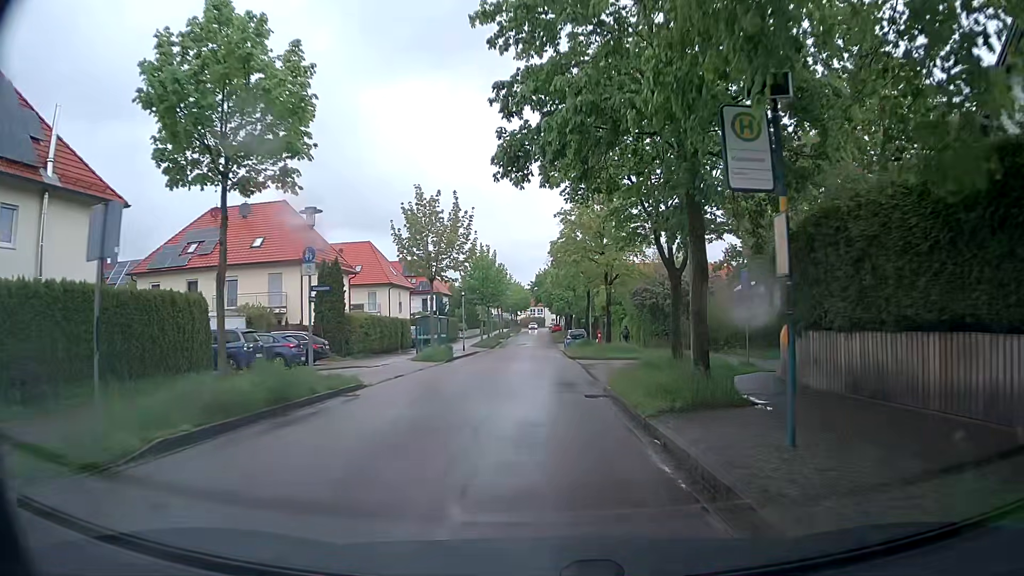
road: residential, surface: asphalt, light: Day
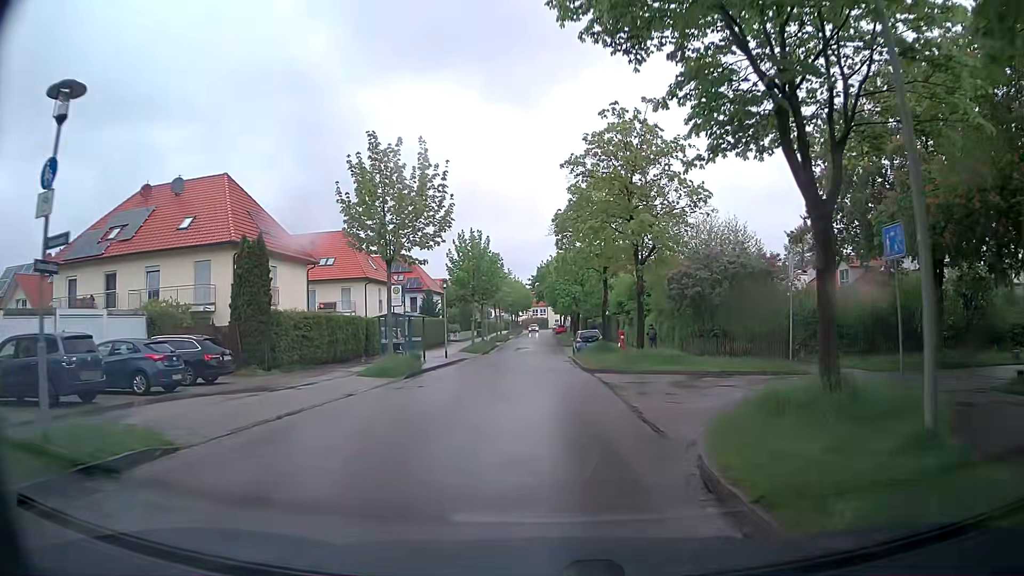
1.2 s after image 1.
(+0.1, +10.3) m; 0°
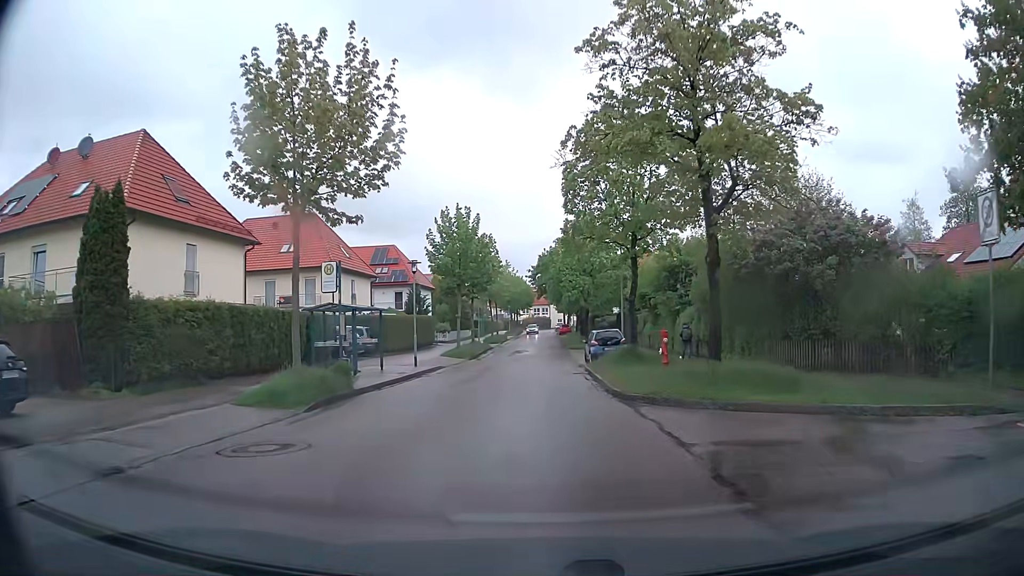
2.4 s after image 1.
(0.0, +9.8) m; +1°
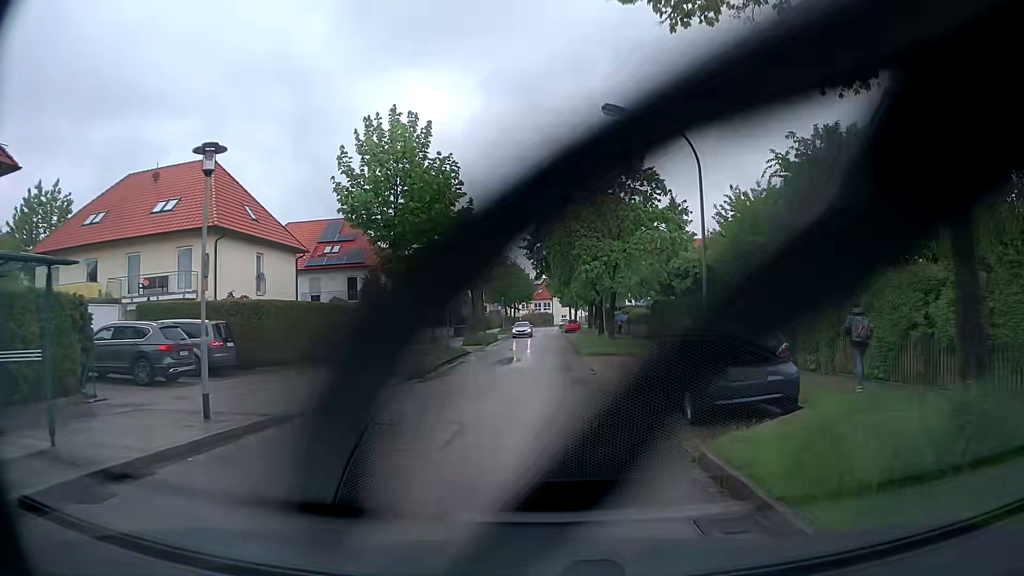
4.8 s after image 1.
(-0.1, +18.8) m; -1°
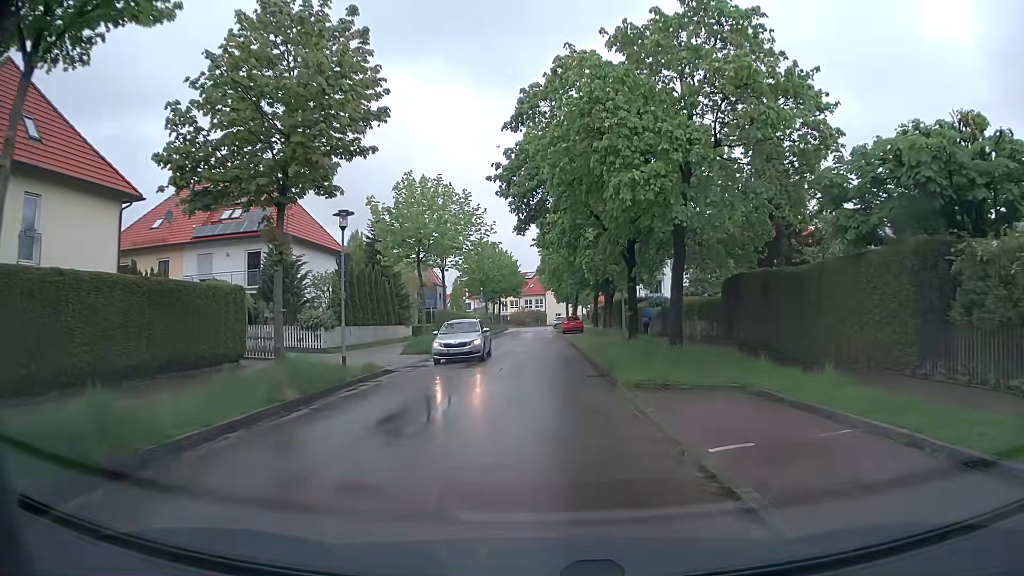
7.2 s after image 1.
(+0.1, +18.4) m; +1°
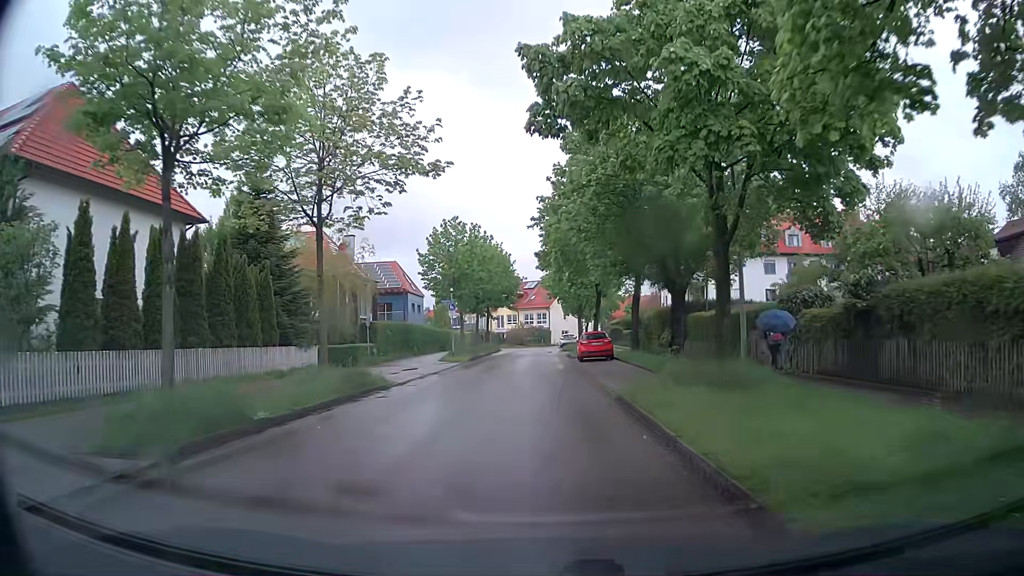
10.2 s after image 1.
(0.0, +22.2) m; 0°
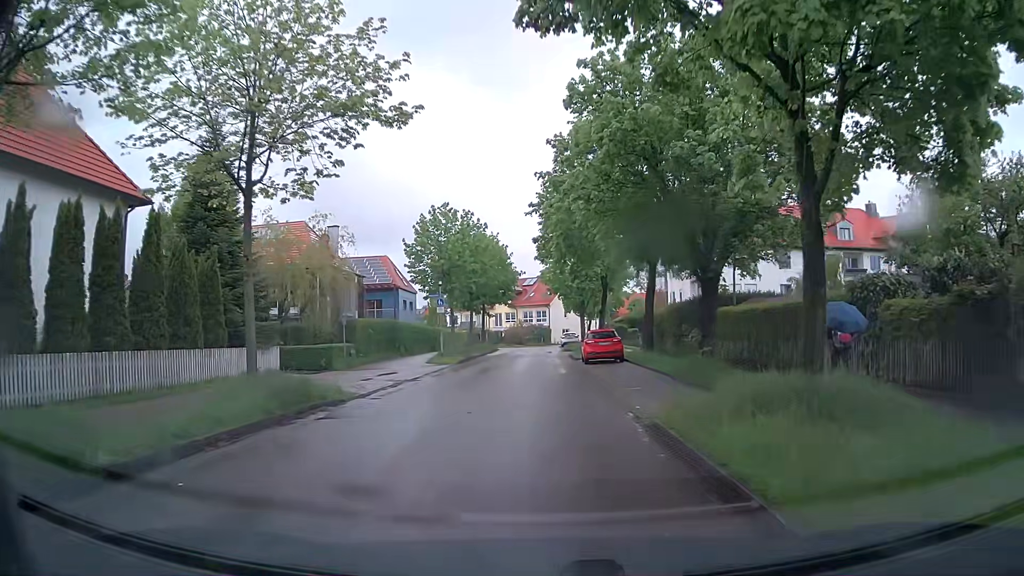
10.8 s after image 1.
(0.0, +4.4) m; +1°
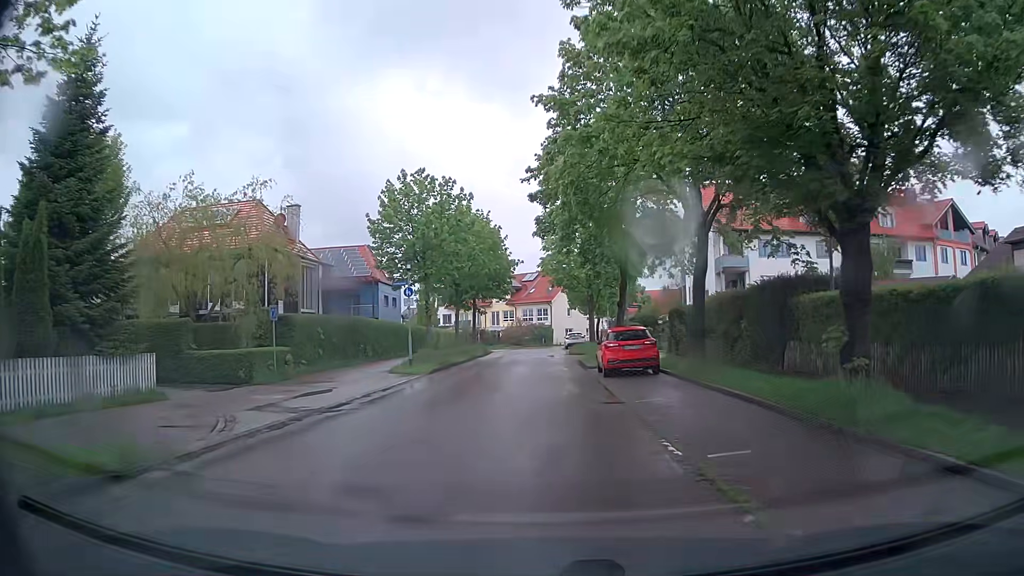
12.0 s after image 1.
(-0.1, +8.9) m; -1°
(0, +10) (0, +20) (0, +30) (0, +40) (0, +50) (0, +60) (+1, +70) (+5, +79) (+12, +86) (+19, +93) m
